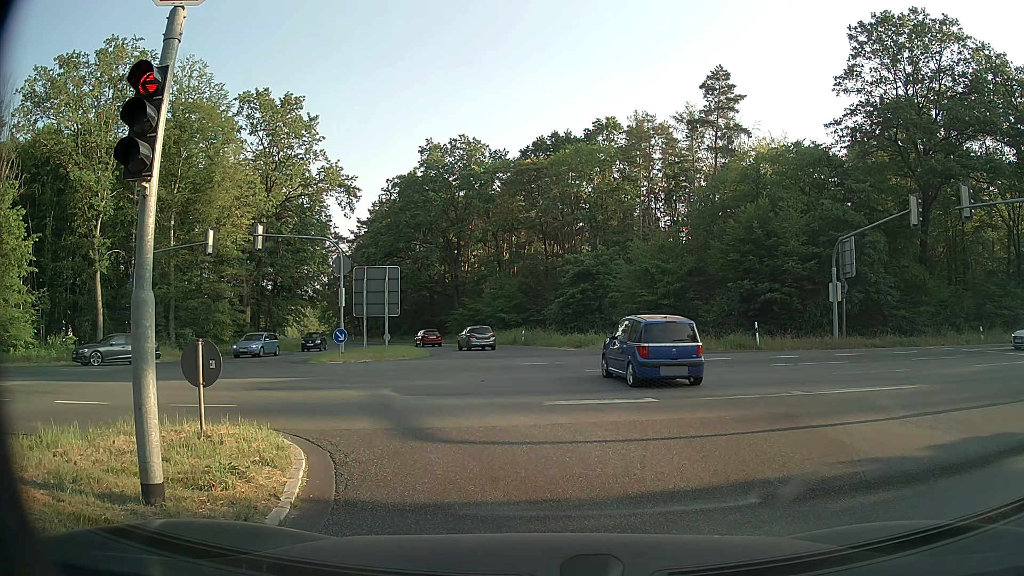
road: secondary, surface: asphalt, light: Day
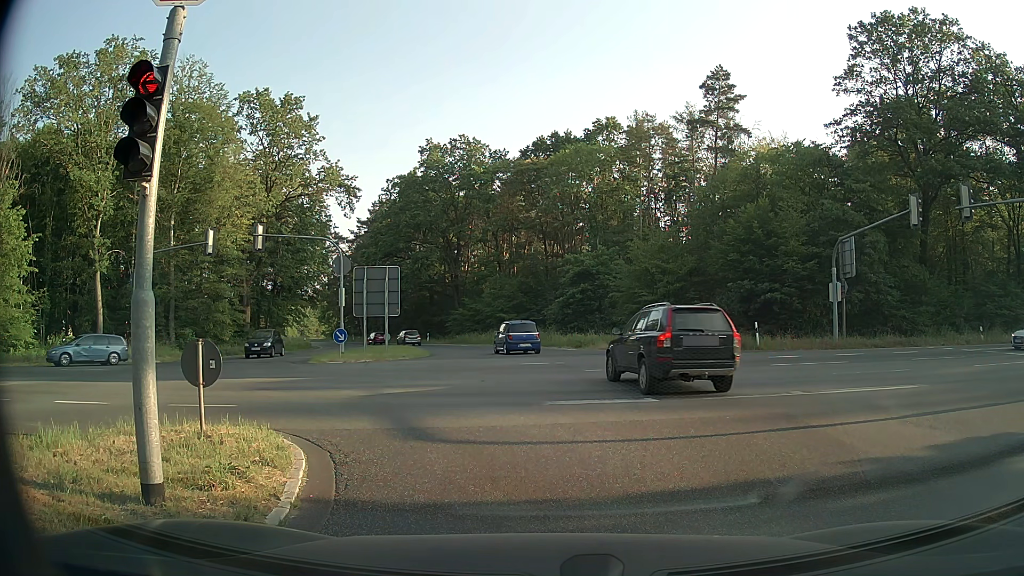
(0.0, 0.0) m; 0°
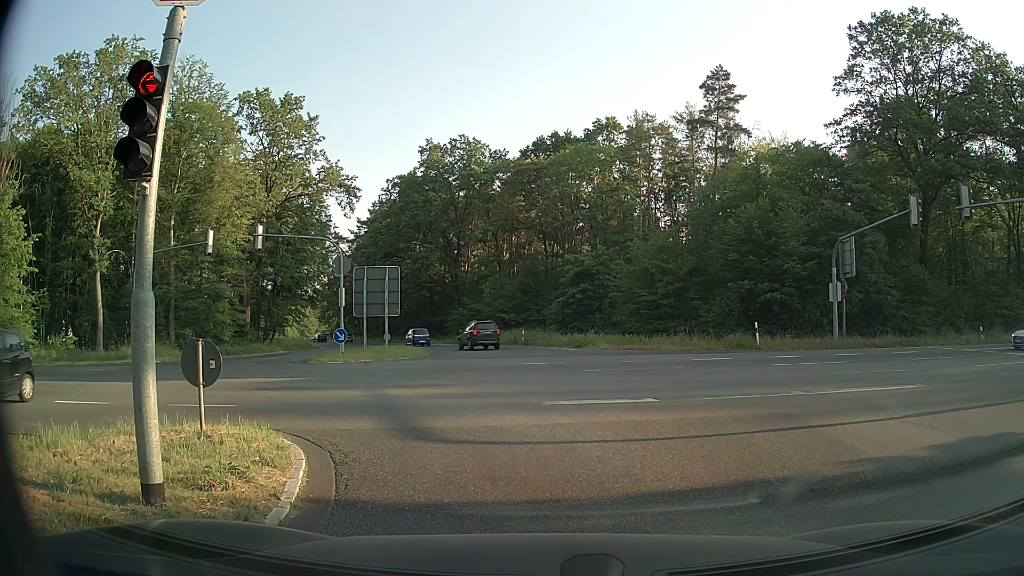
(0.0, 0.0) m; 0°
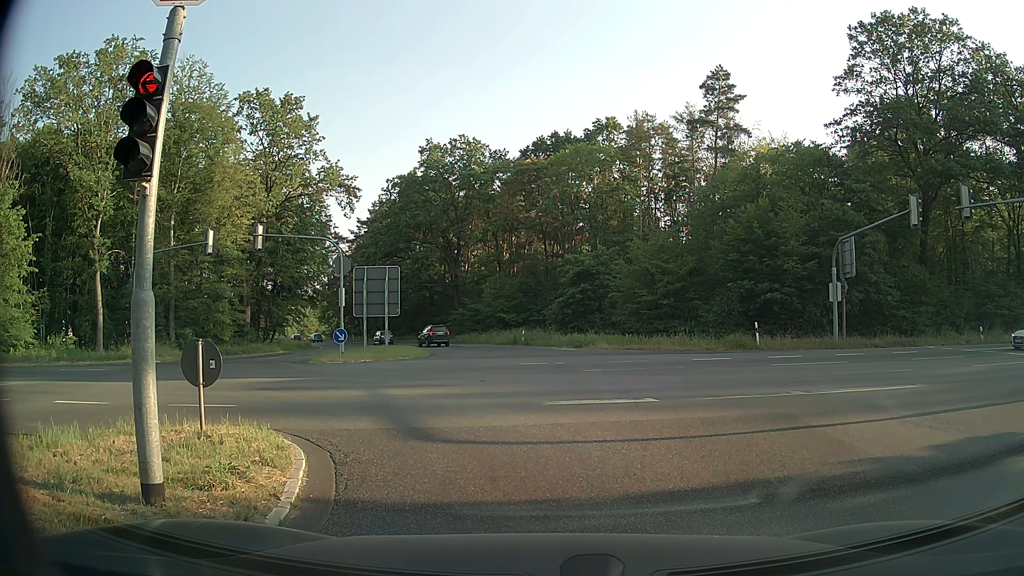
(0.0, 0.0) m; 0°
